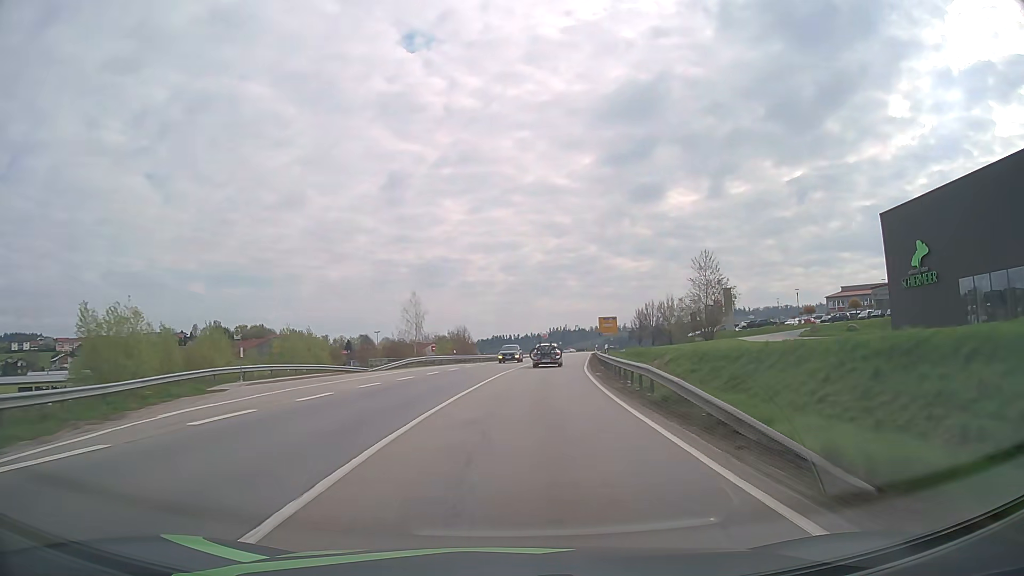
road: primary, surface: asphalt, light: Day
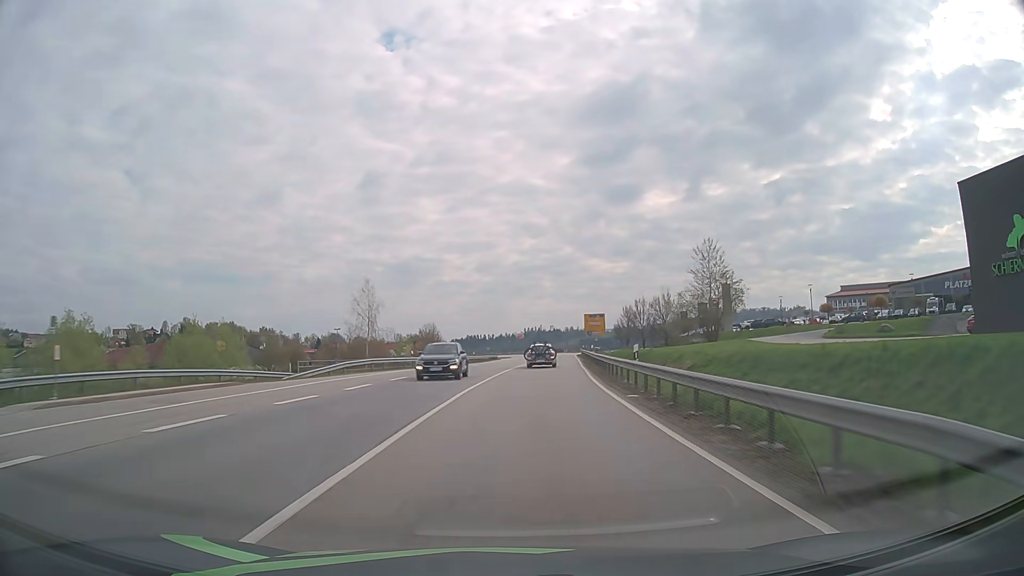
(+0.2, +13.3) m; +2°
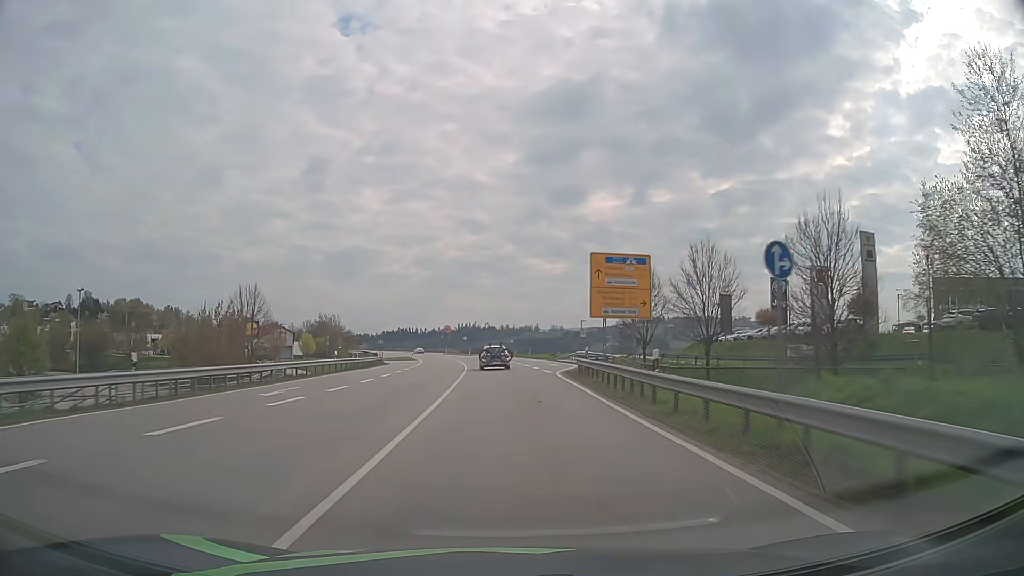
(+4.8, +65.7) m; +6°
(0, +10) (0, +20) (0, +30) (-1, +40) (-1, +50) (-2, +60) (-3, +70) (-4, +80) (-5, +90) (-7, +100) m
